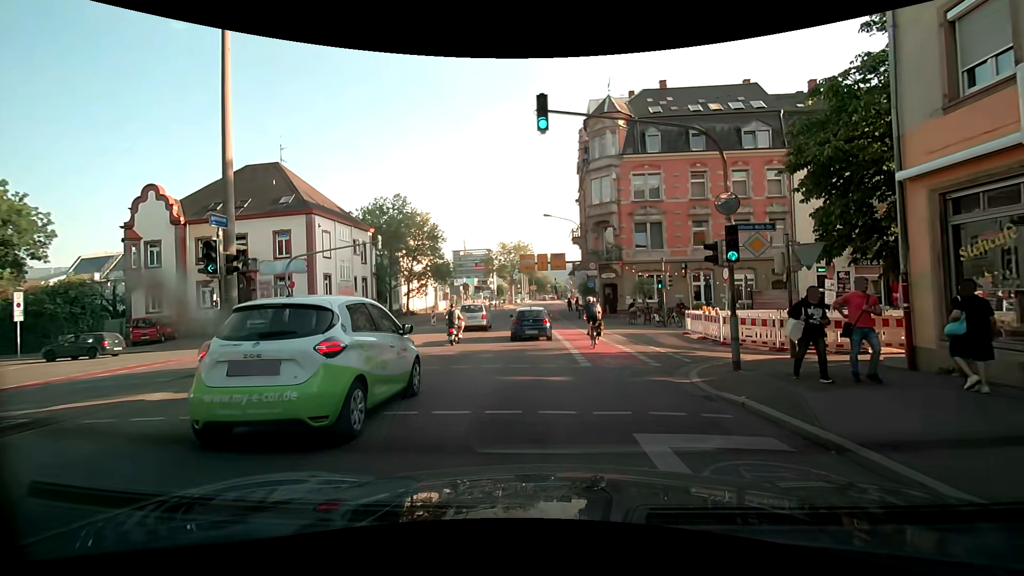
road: secondary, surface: asphalt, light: Day
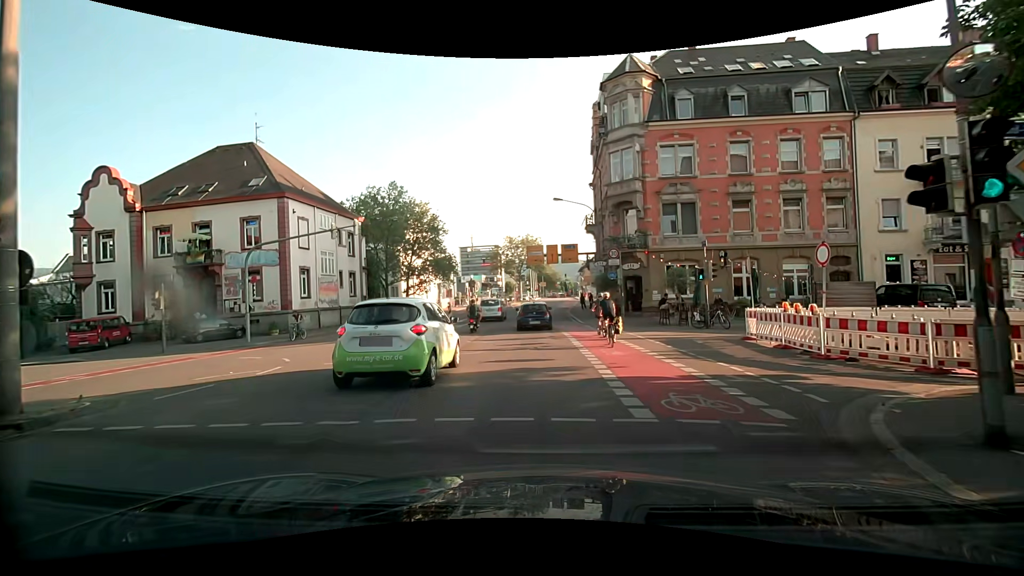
(0.0, +6.0) m; 0°
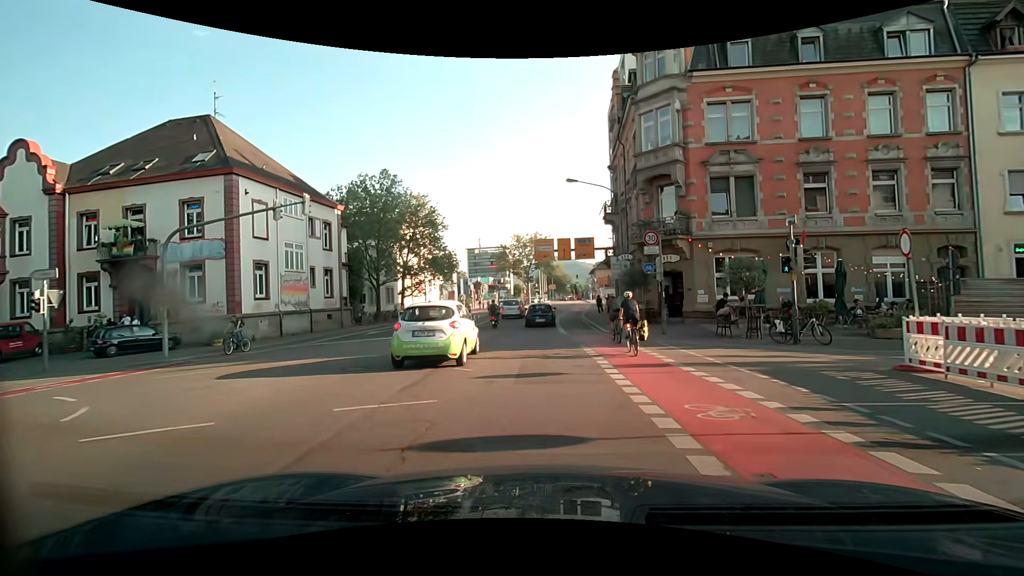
(-0.1, +7.3) m; -1°
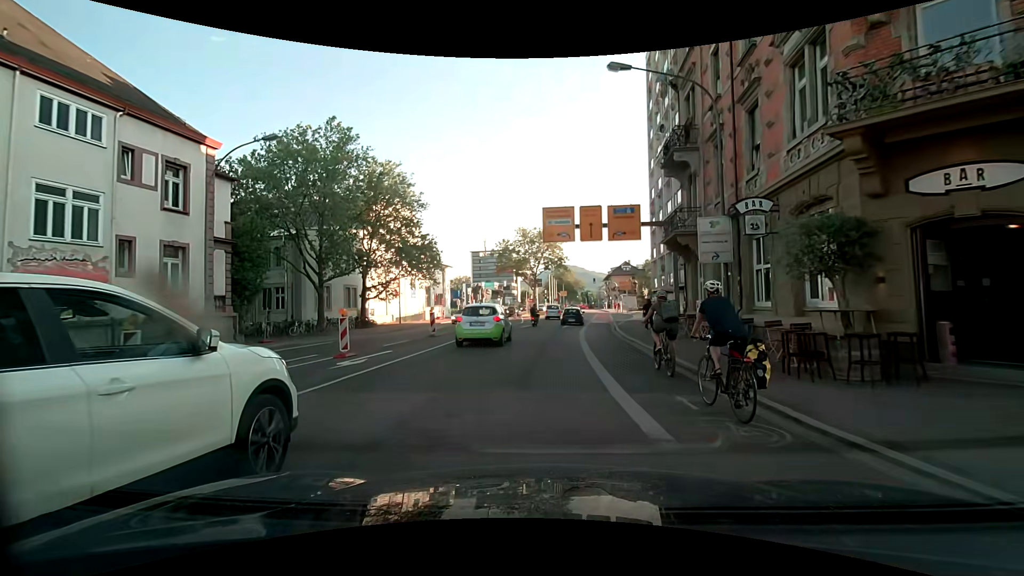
(-0.4, +17.4) m; -2°
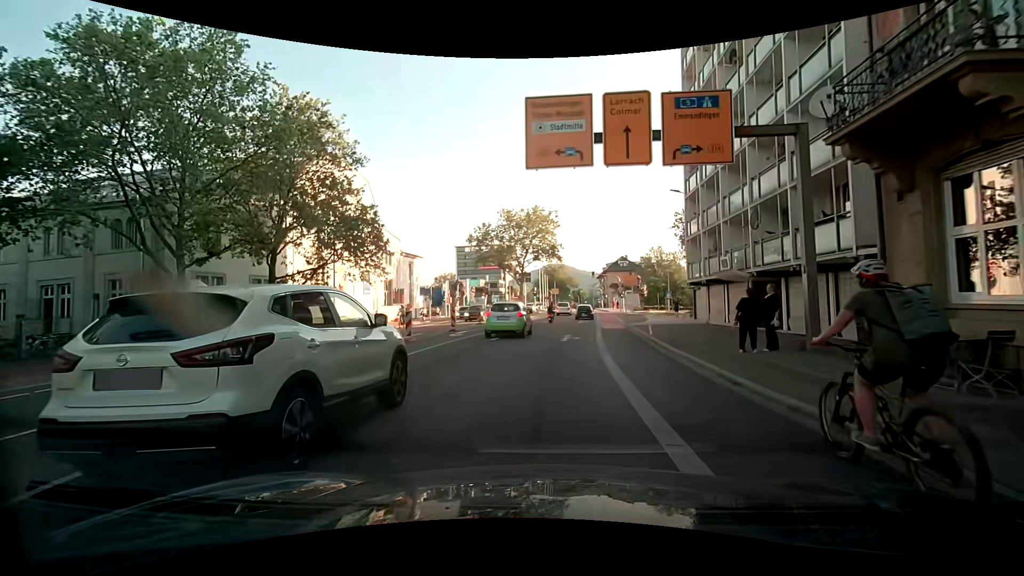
(+0.2, +14.7) m; +2°
(0, +10) (+1, +20) (+2, +30) (+3, +40) (+4, +50) (+5, +60) (+6, +70) (+7, +80) (+8, +90) (+8, +100) m
